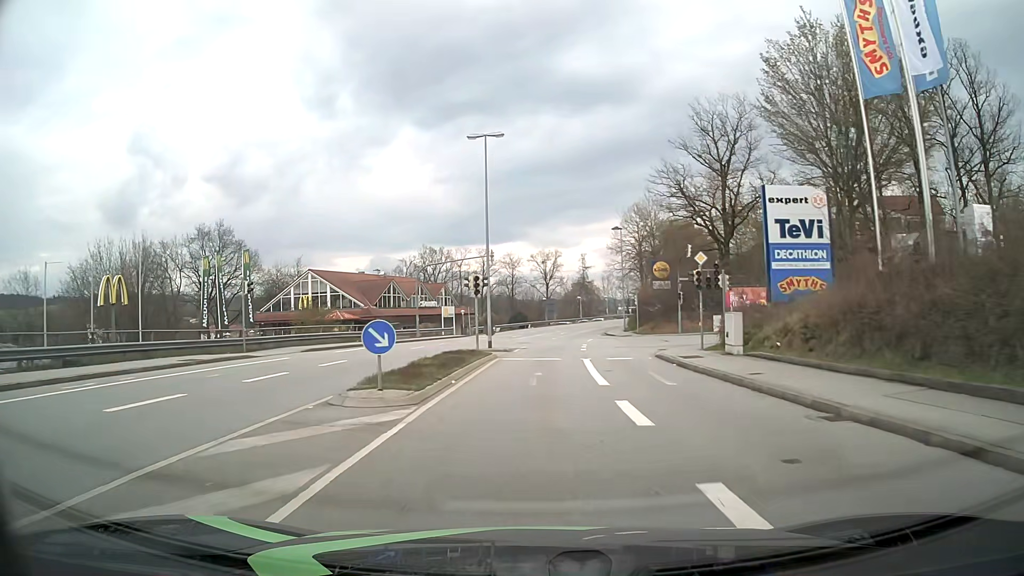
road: tertiary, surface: asphalt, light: Day
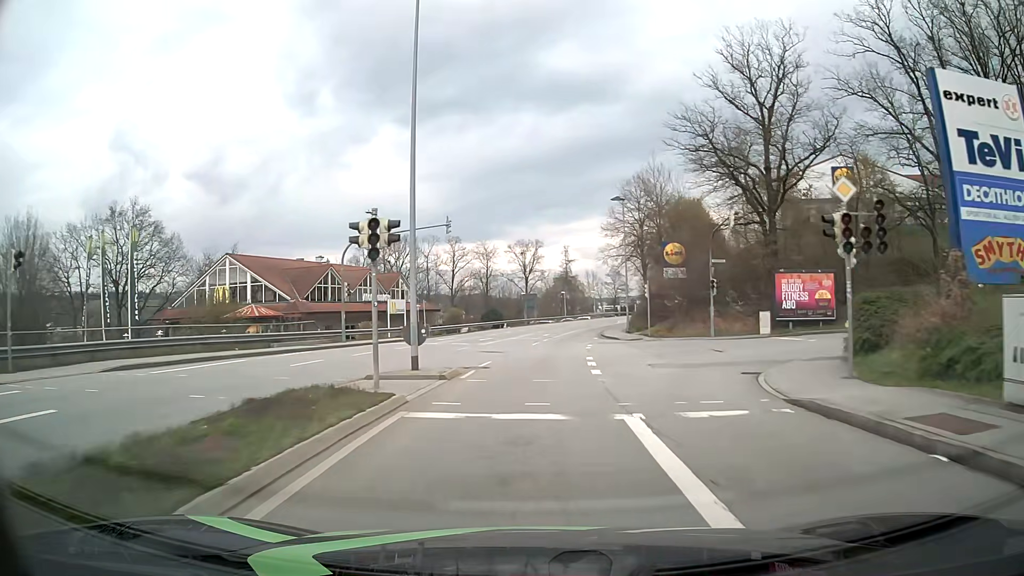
(+0.2, +15.5) m; +1°
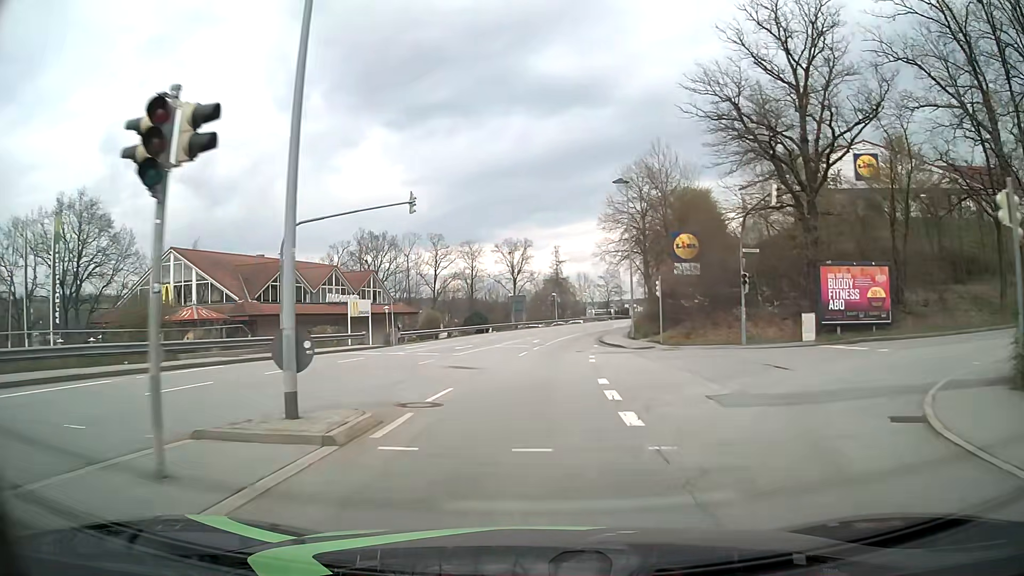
(+0.1, +7.8) m; +1°
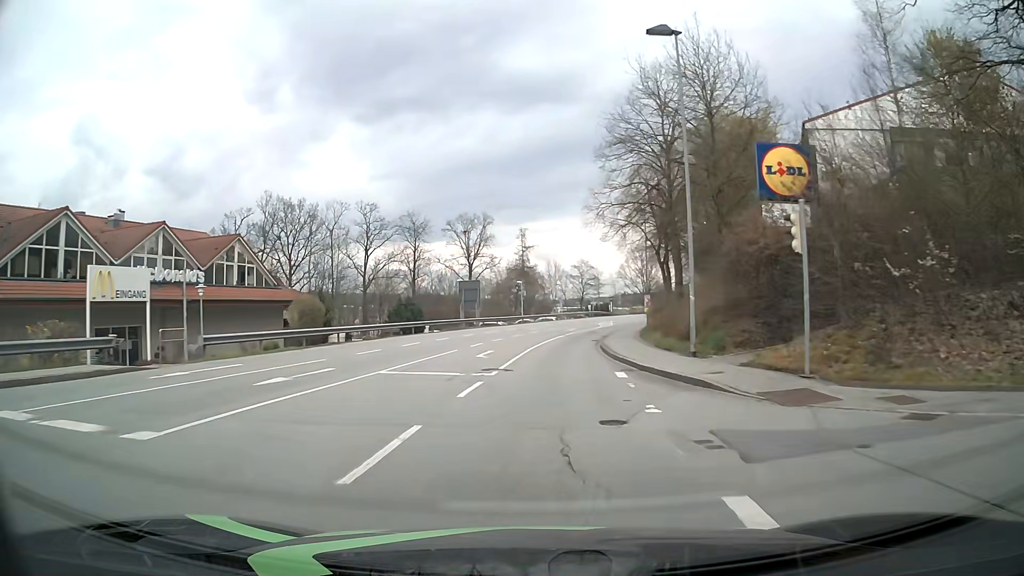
(+0.5, +23.1) m; +3°
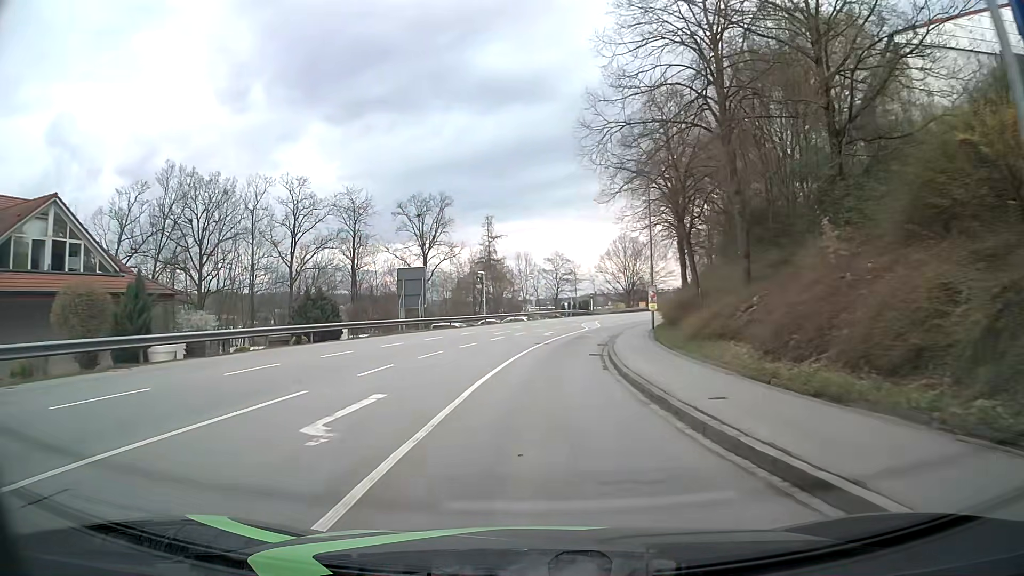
(+0.2, +15.3) m; +2°
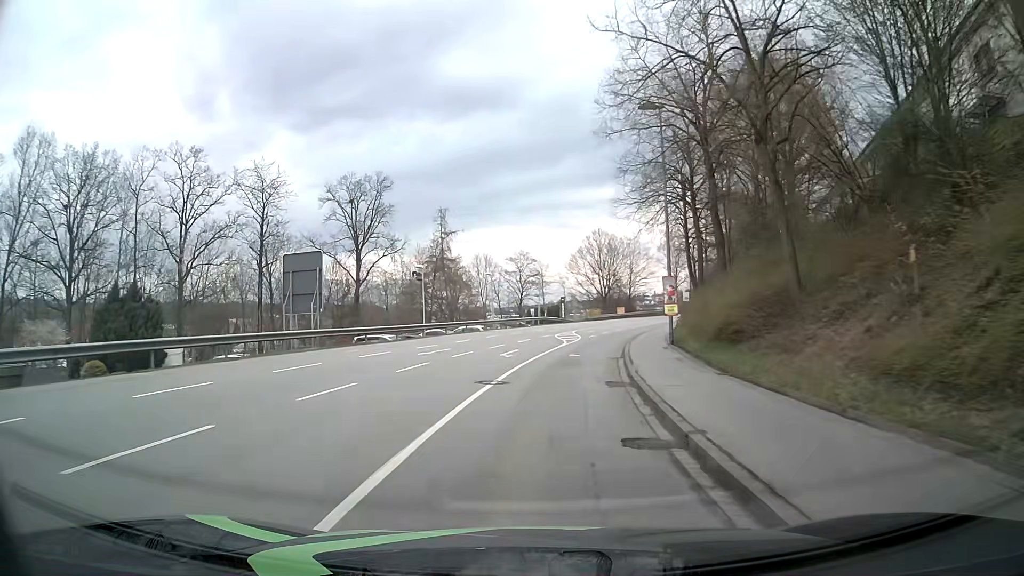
(+0.4, +15.2) m; +2°
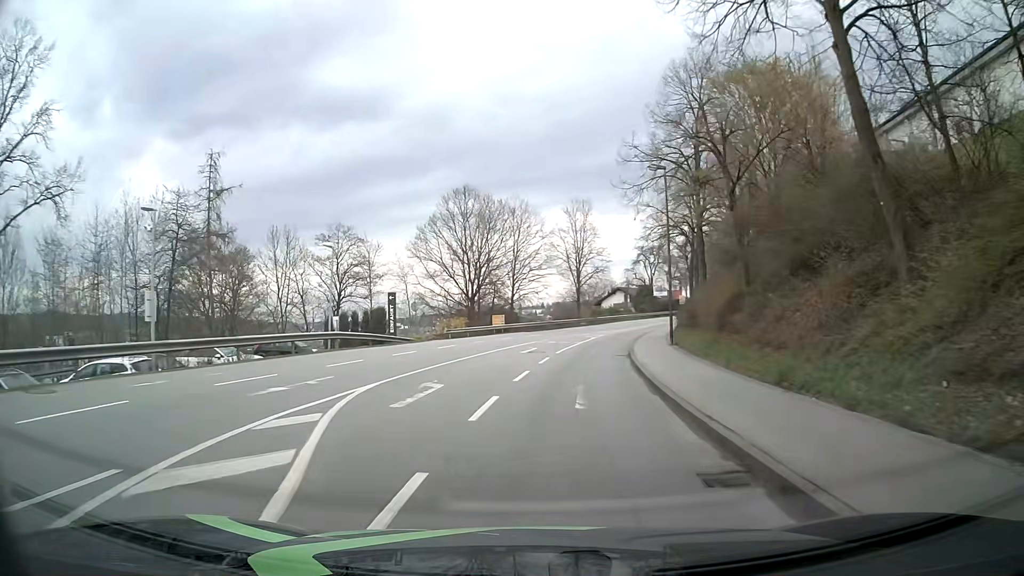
(+3.9, +37.5) m; +12°
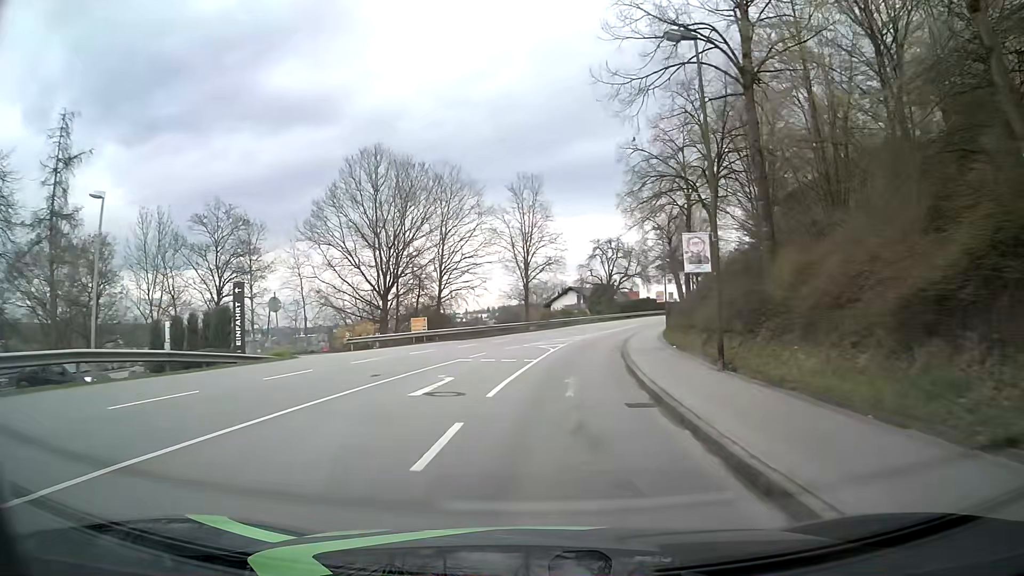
(+0.7, +15.0) m; +5°
(0, +10) (+1, +20) (+2, +30) (+3, +40) (+5, +50) (+8, +59) (+11, +69) (+14, +78) (+18, +87) (+23, +96) m
